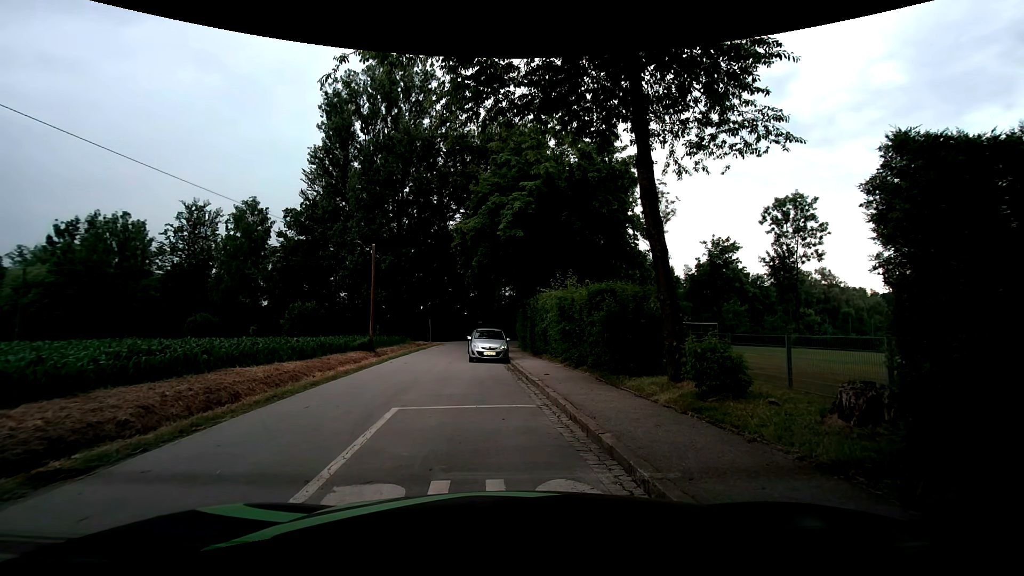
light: Day
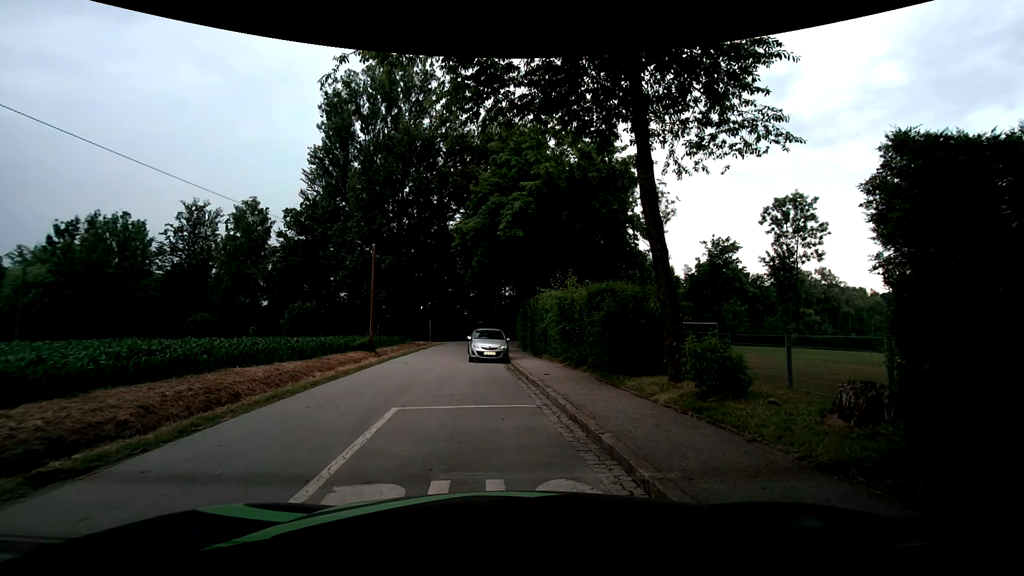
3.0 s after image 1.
(0.0, 0.0) m; 0°
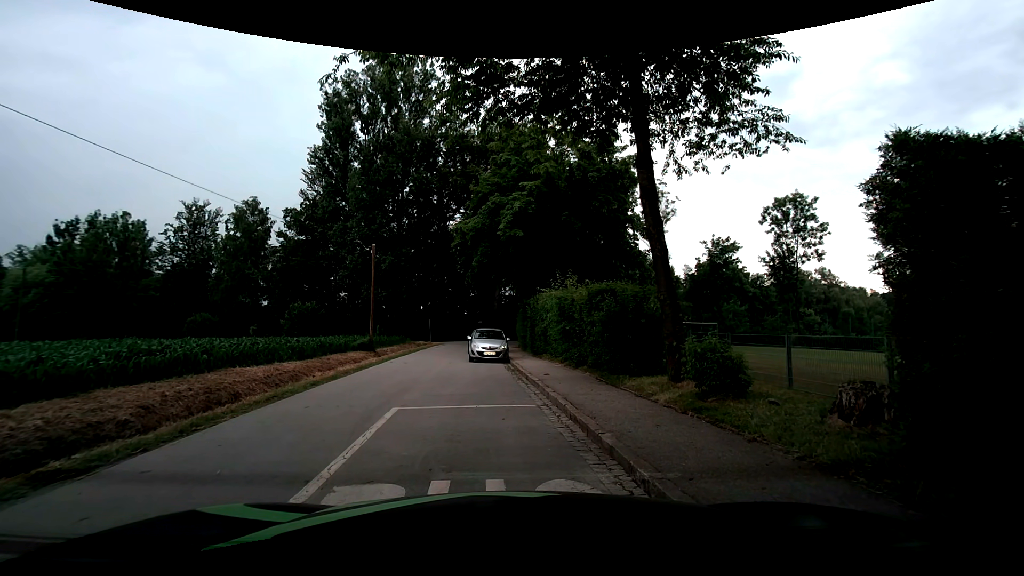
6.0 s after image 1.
(0.0, 0.0) m; 0°
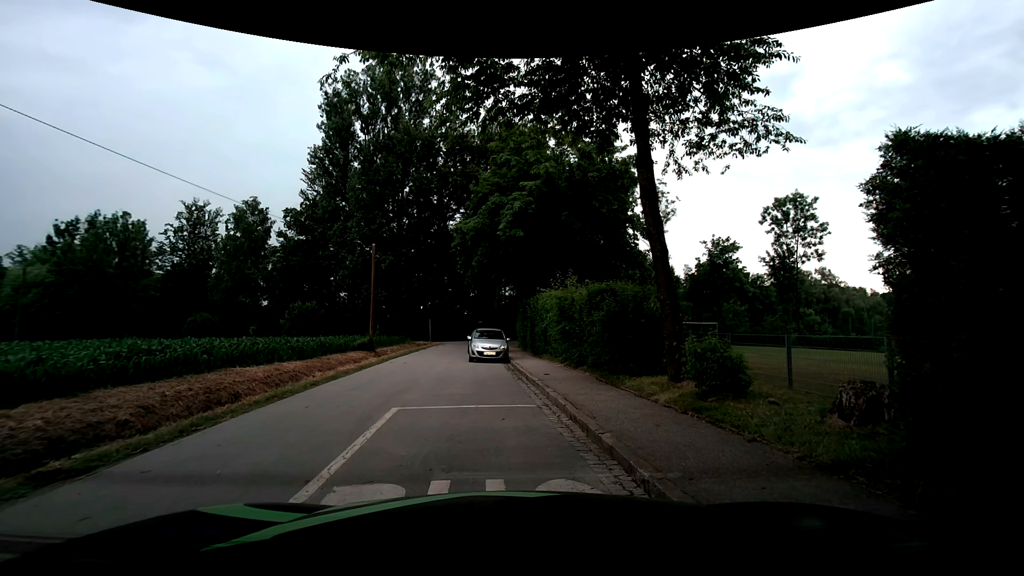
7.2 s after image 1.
(0.0, 0.0) m; 0°
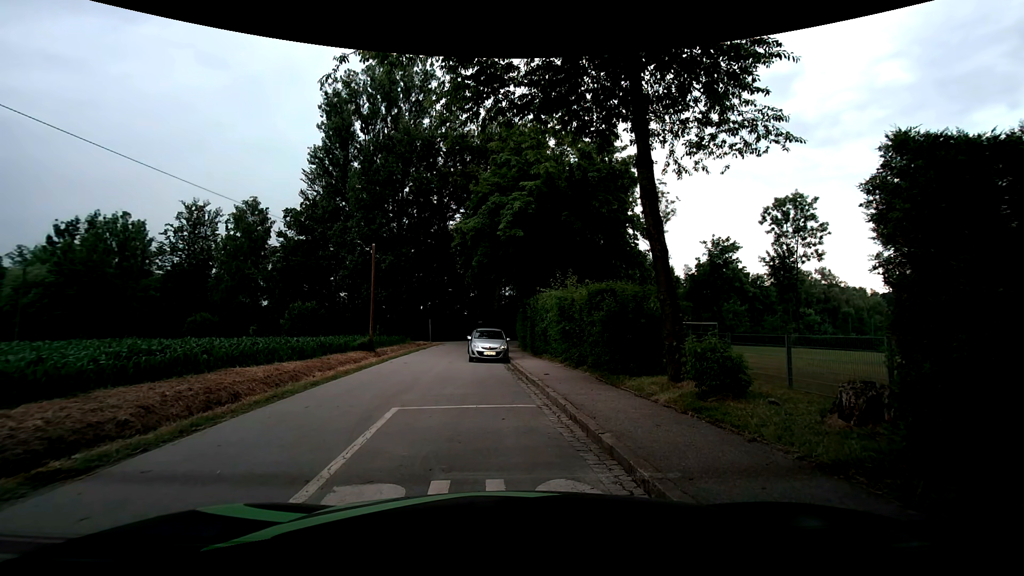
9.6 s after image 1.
(0.0, 0.0) m; 0°
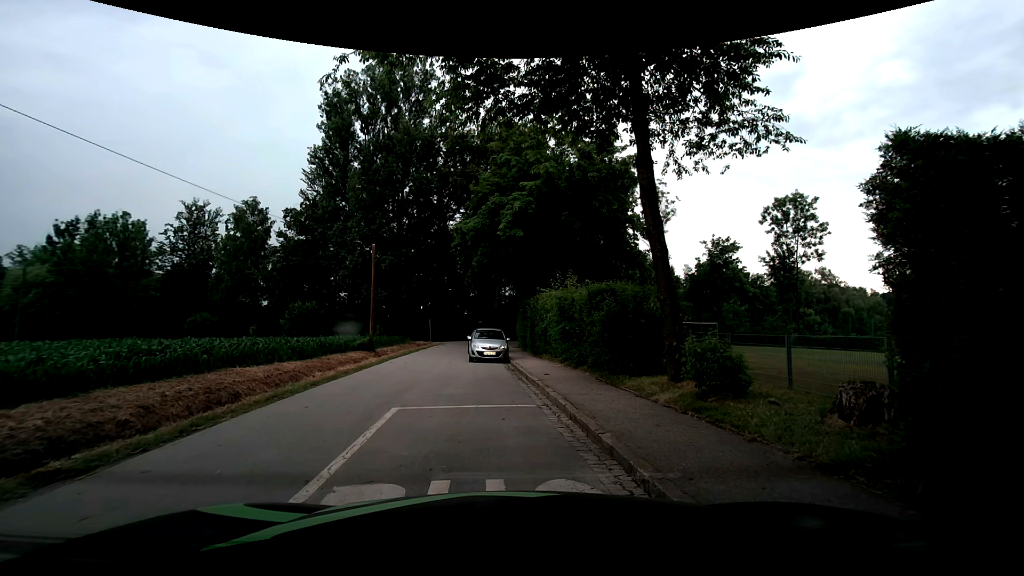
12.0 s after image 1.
(0.0, 0.0) m; 0°
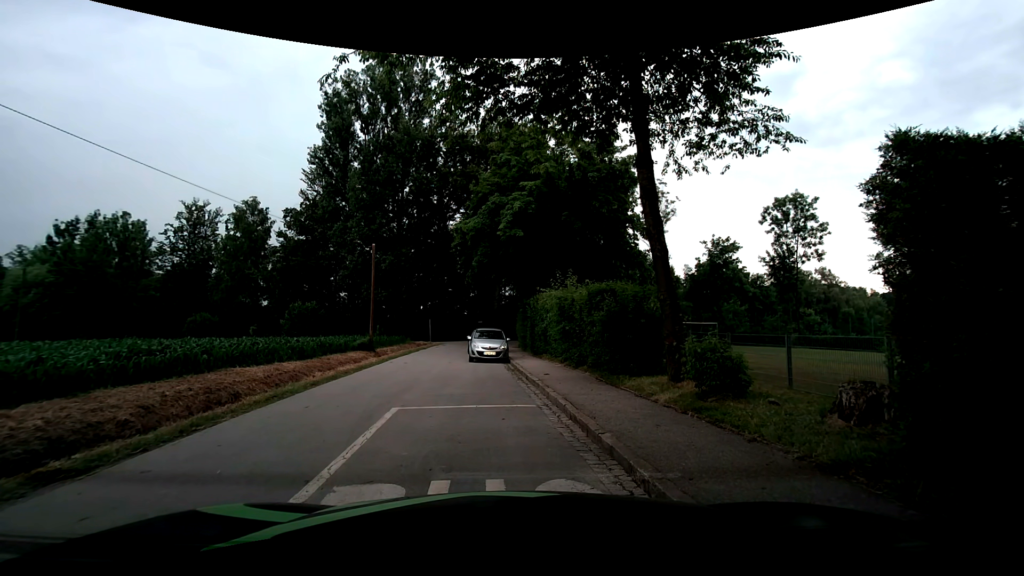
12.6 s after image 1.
(0.0, 0.0) m; 0°
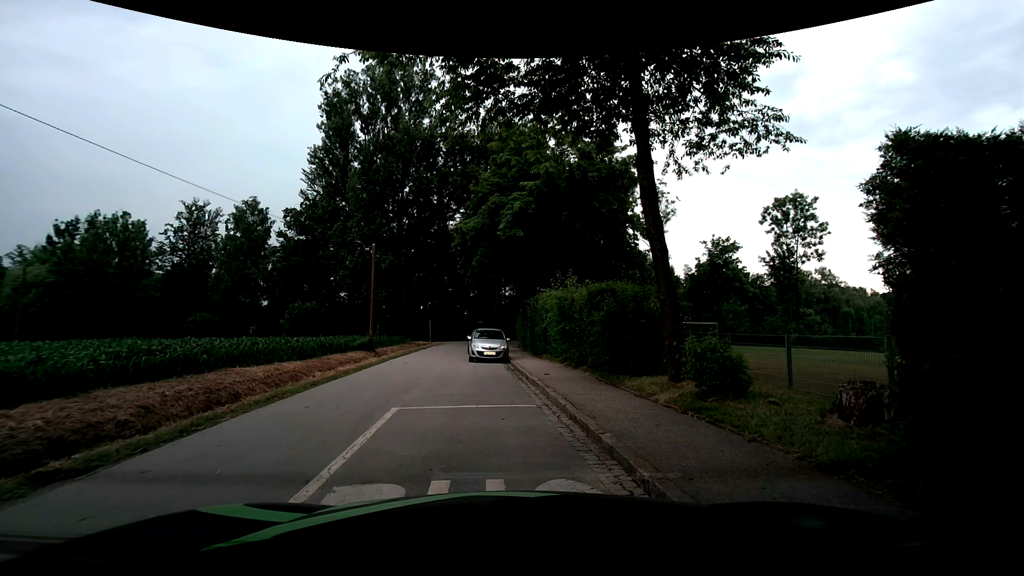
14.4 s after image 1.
(0.0, 0.0) m; 0°
